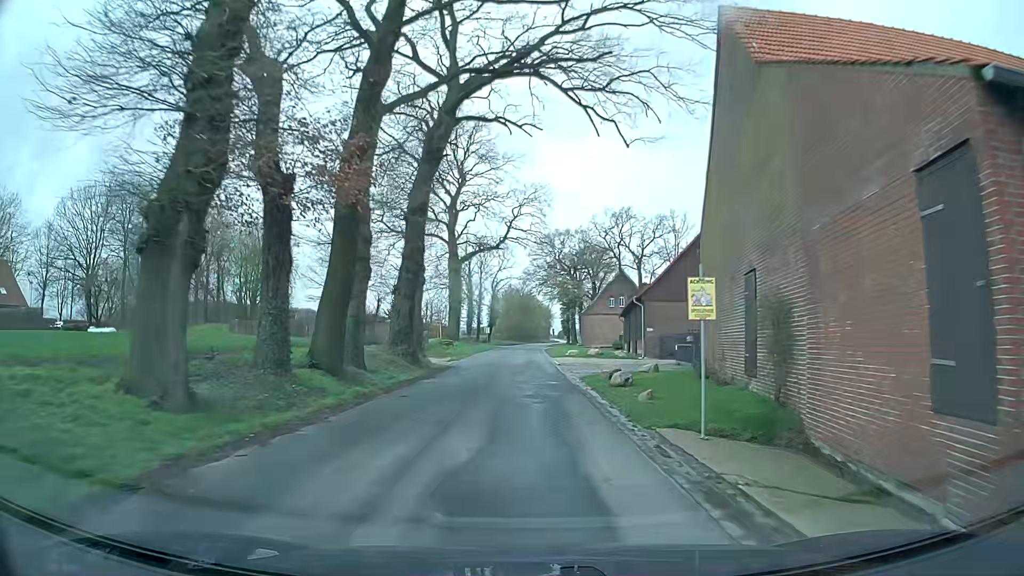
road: unclassified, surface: asphalt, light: Day
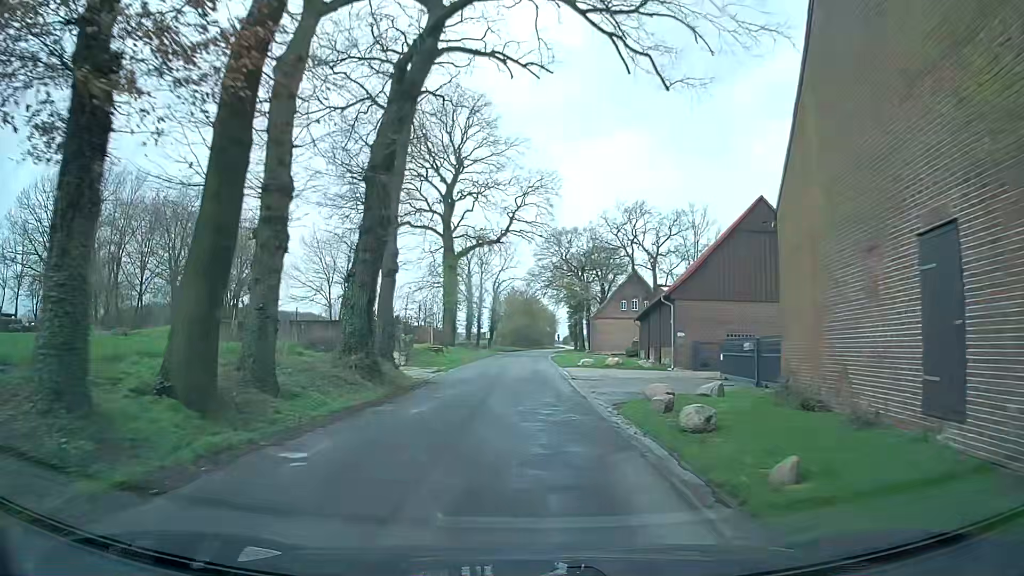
(-0.1, +7.5) m; 0°
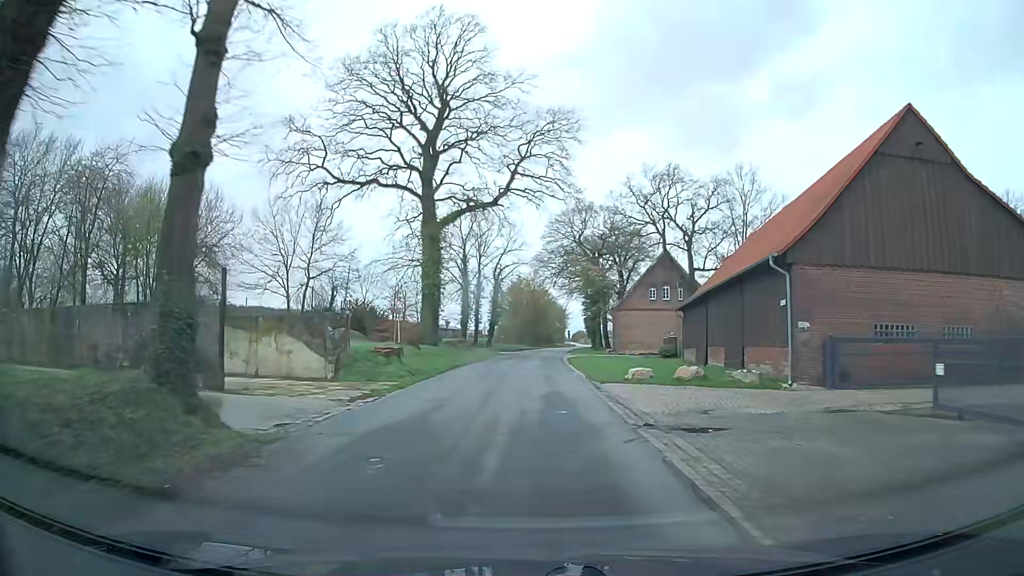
(-0.2, +15.0) m; -1°
